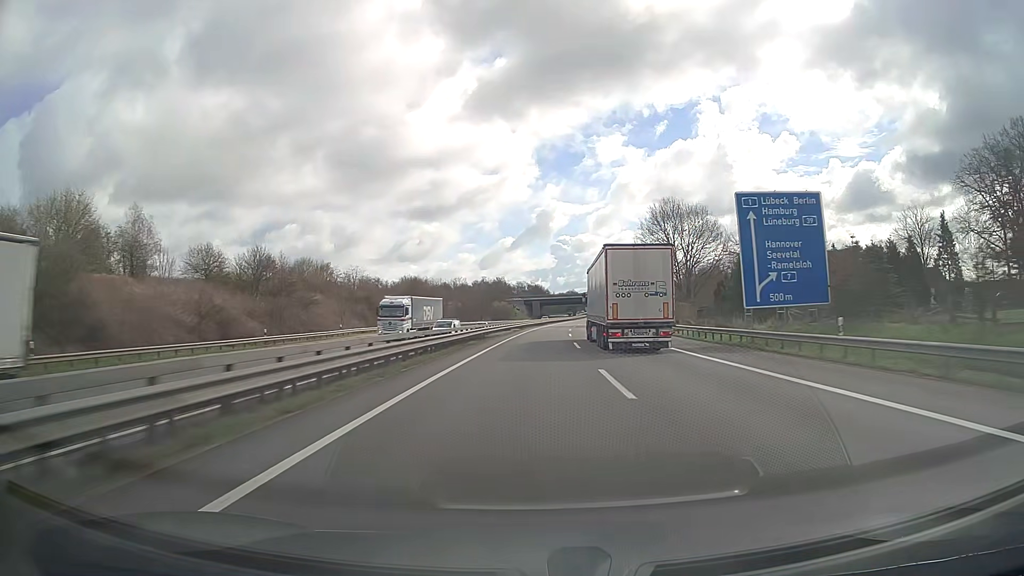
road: motorway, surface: asphalt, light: Day
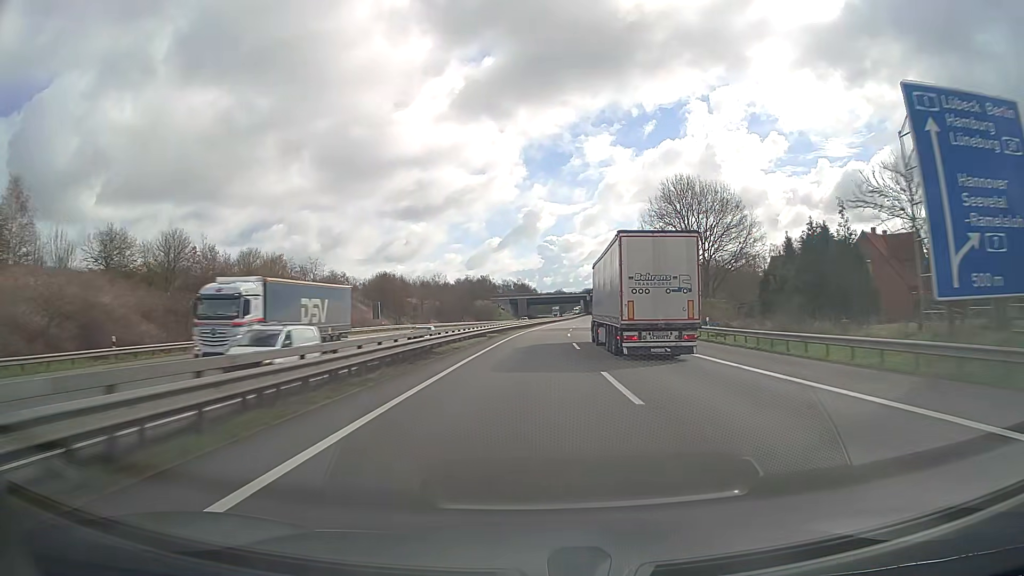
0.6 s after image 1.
(+0.2, +18.8) m; +1°
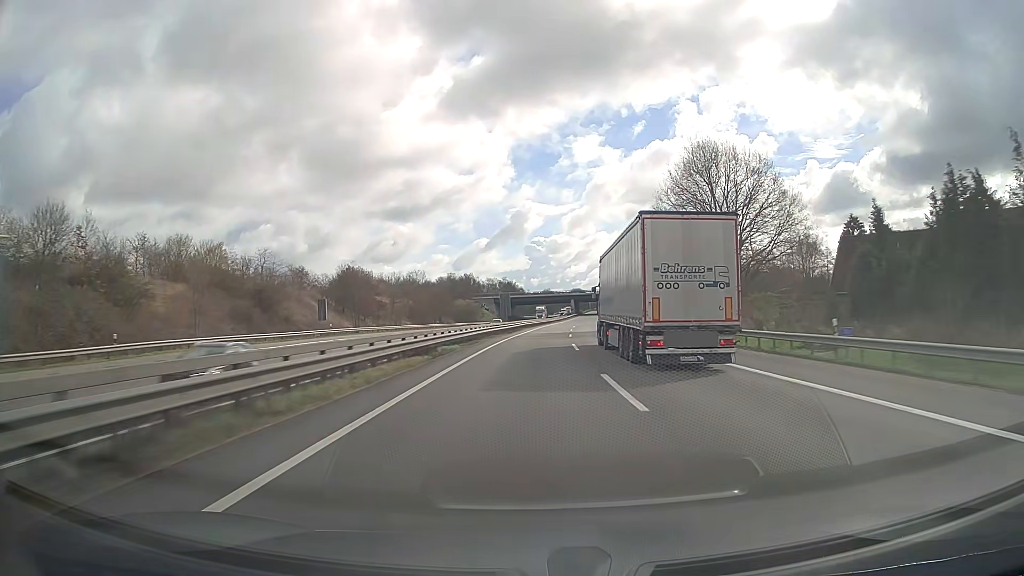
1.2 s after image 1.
(+0.2, +18.8) m; +1°
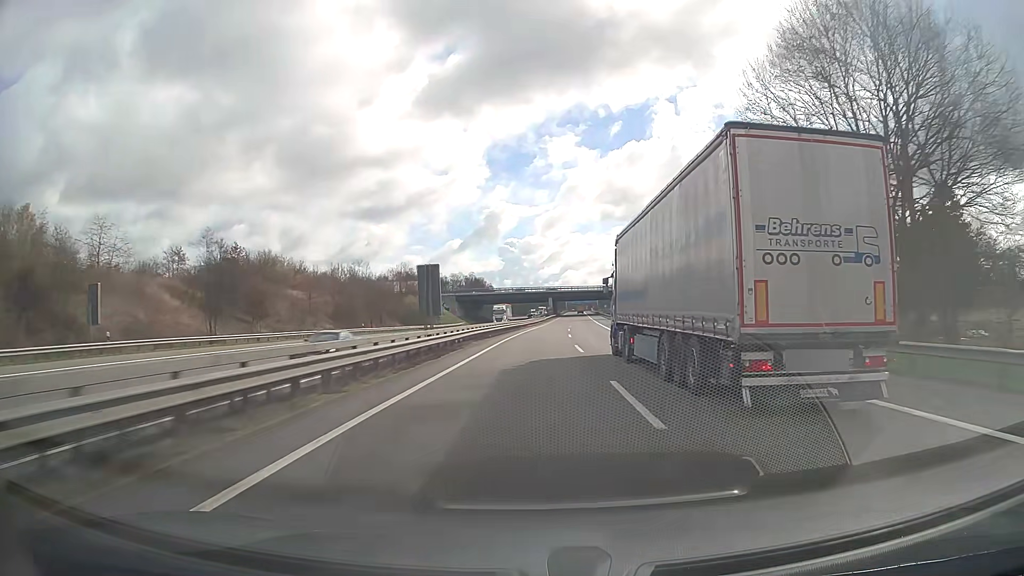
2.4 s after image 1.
(+0.7, +37.7) m; +2°
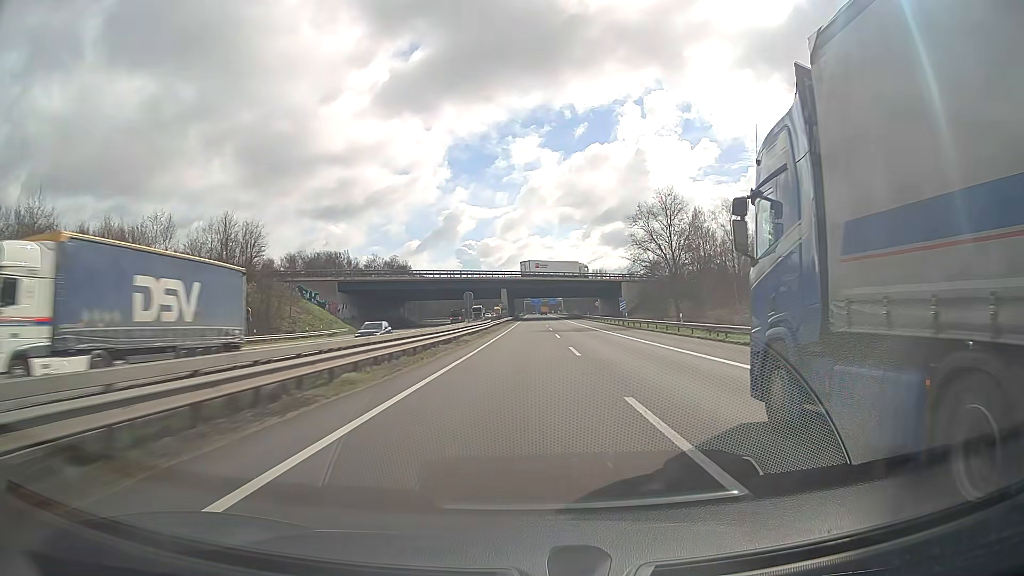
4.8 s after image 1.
(+2.8, +75.4) m; +4°
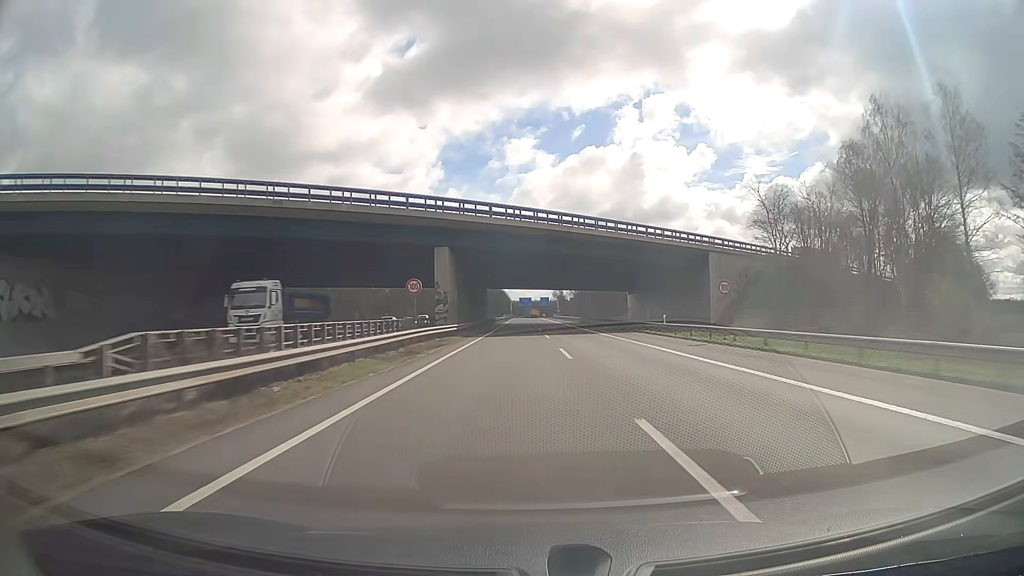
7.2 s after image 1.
(+0.4, +74.6) m; +1°
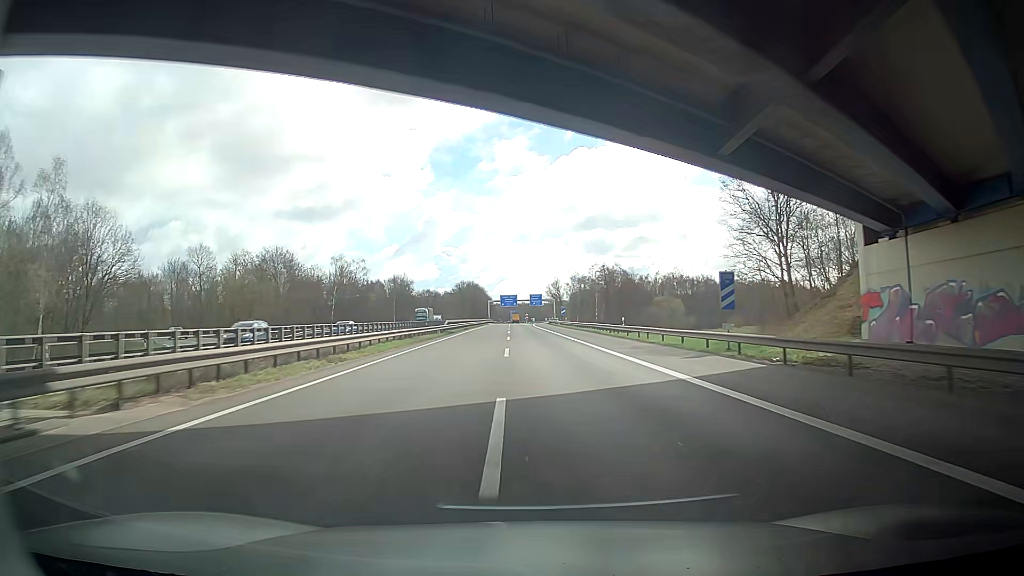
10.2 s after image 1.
(+0.6, +87.4) m; +1°
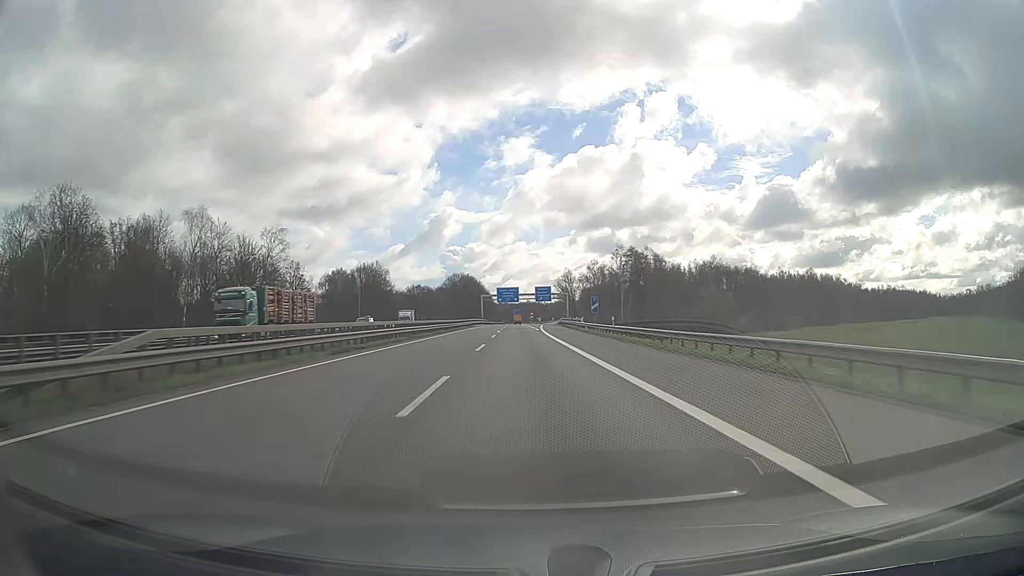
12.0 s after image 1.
(+0.1, +50.2) m; 0°
(0, +10) (0, +20) (0, +30) (0, +40) (0, +50) (-1, +60) (-1, +70) (-1, +80) (-1, +90) (-2, +100) m
